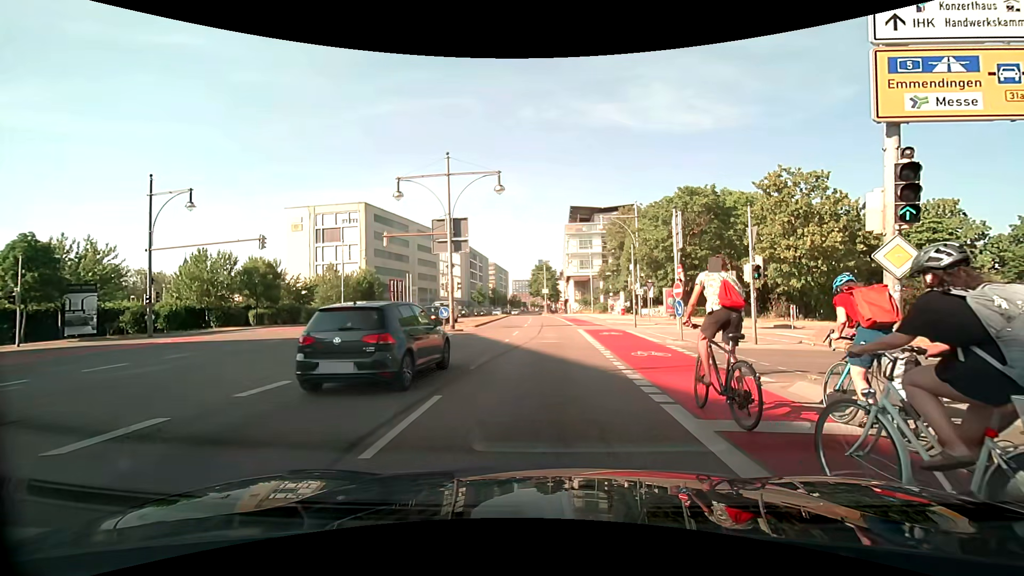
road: primary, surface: asphalt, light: Day
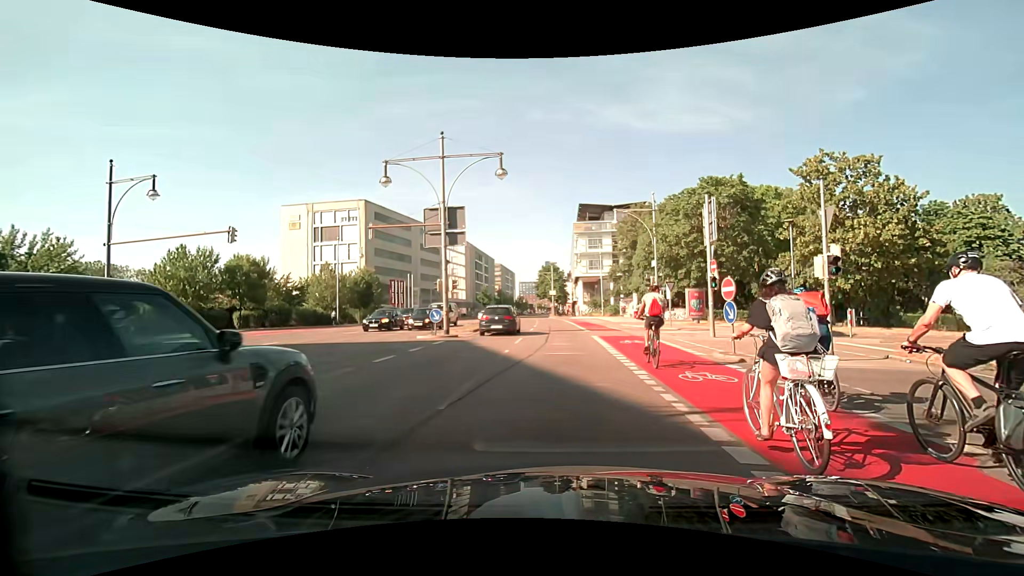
(-0.1, +4.2) m; -1°
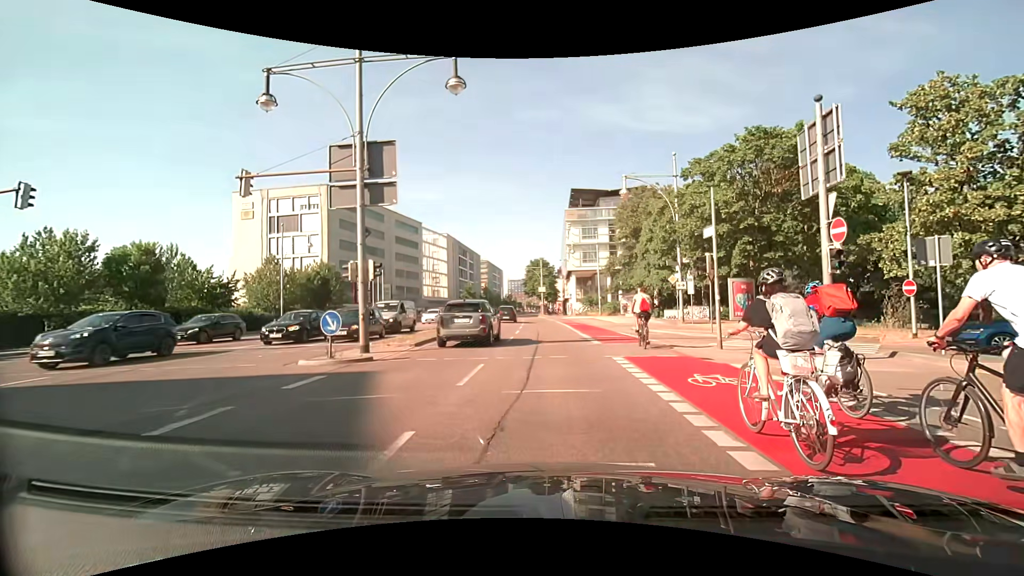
(+0.2, +10.3) m; +2°
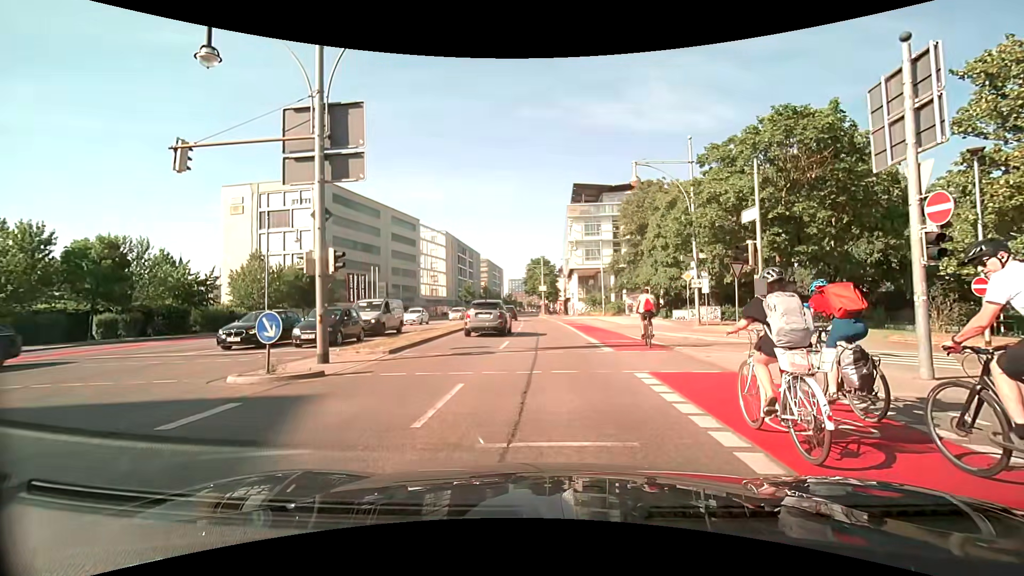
(0.0, +2.9) m; 0°
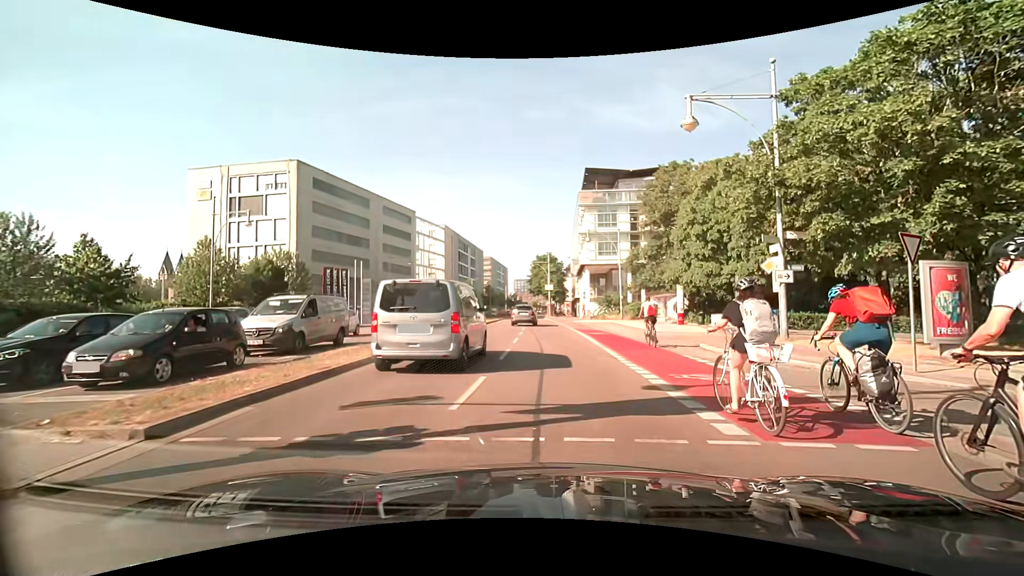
(-0.1, +8.9) m; -1°
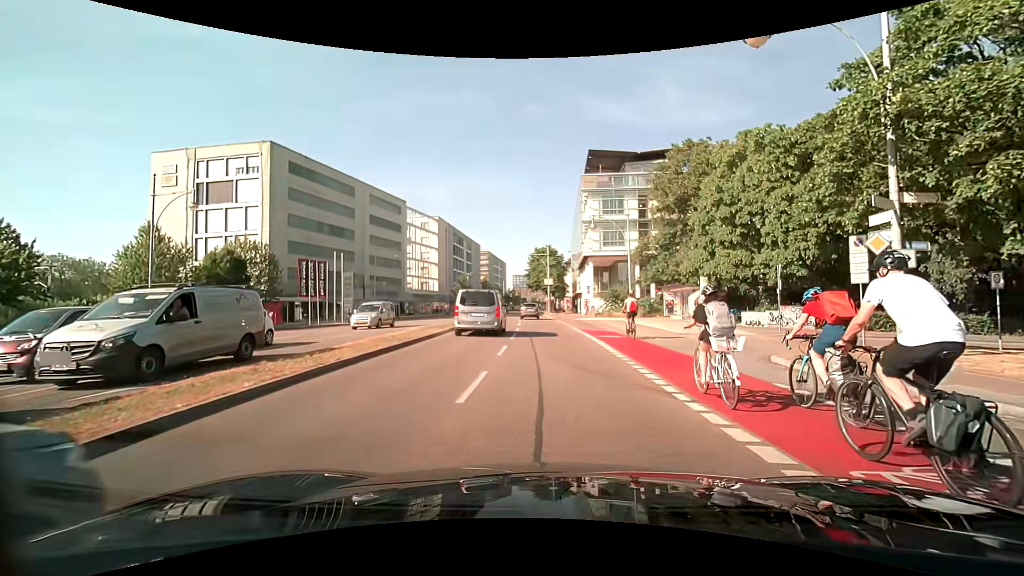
(0.0, +5.8) m; 0°
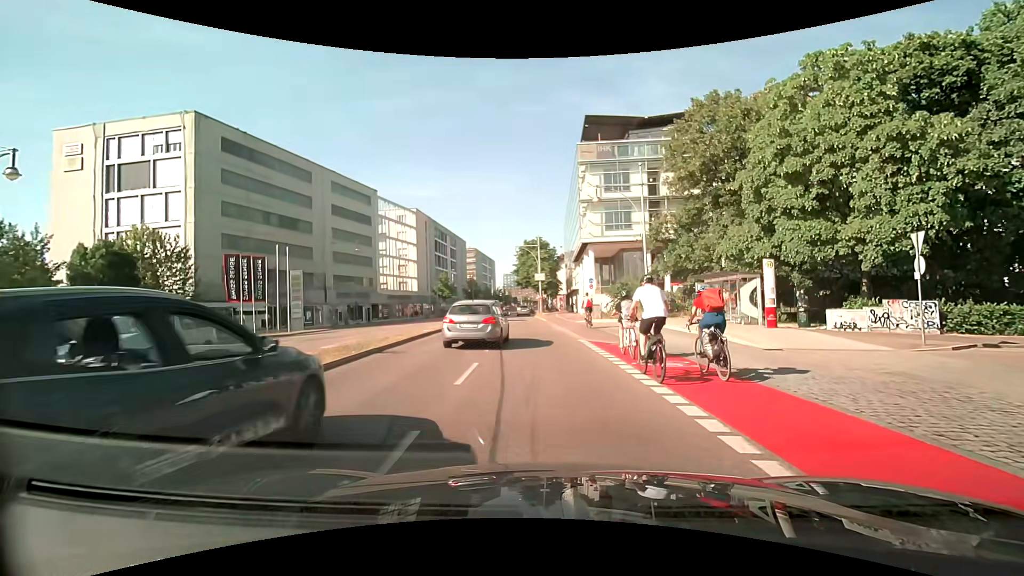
(0.0, +10.3) m; +1°
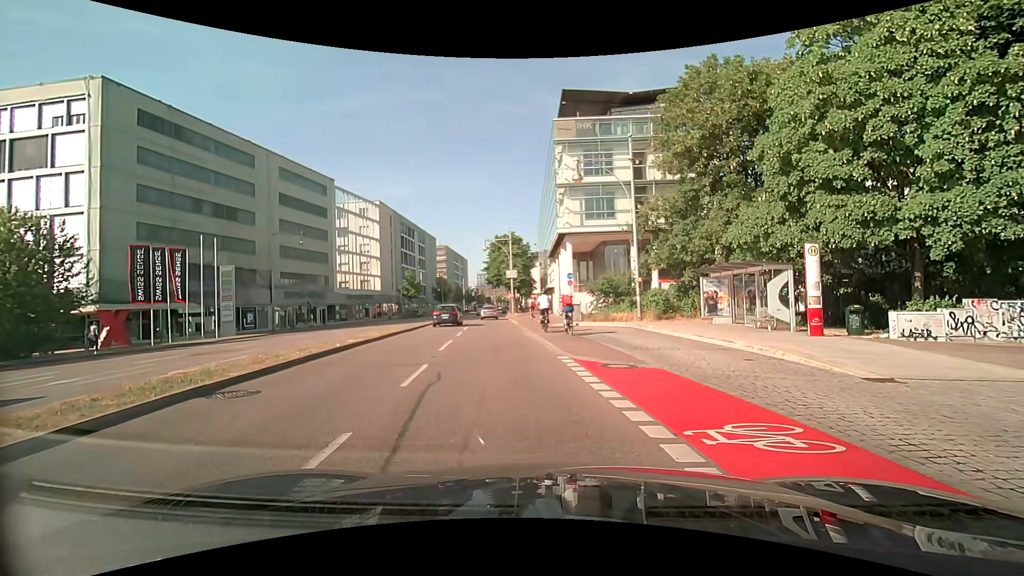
(+0.1, +5.8) m; +2°
